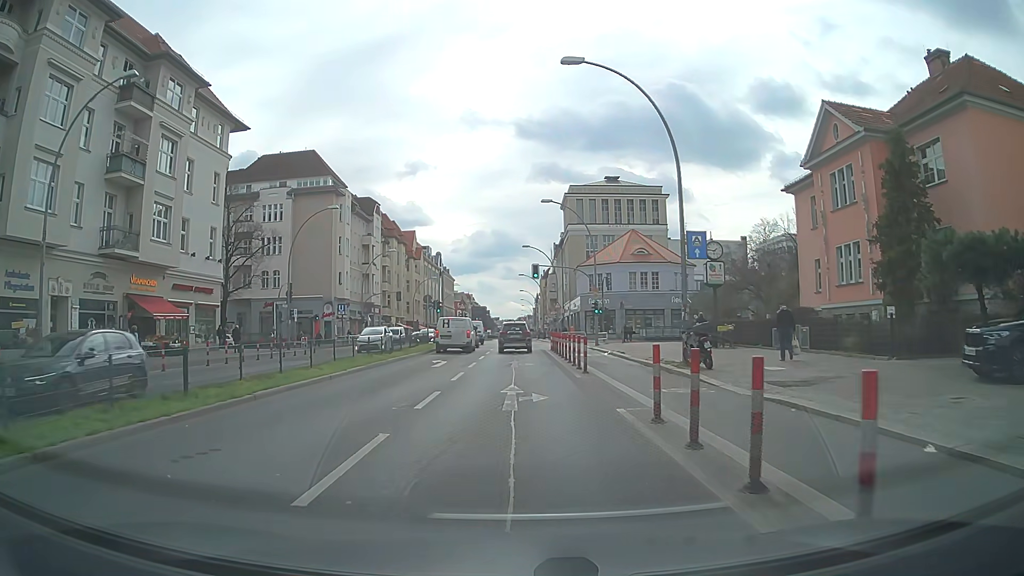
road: primary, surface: asphalt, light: Day
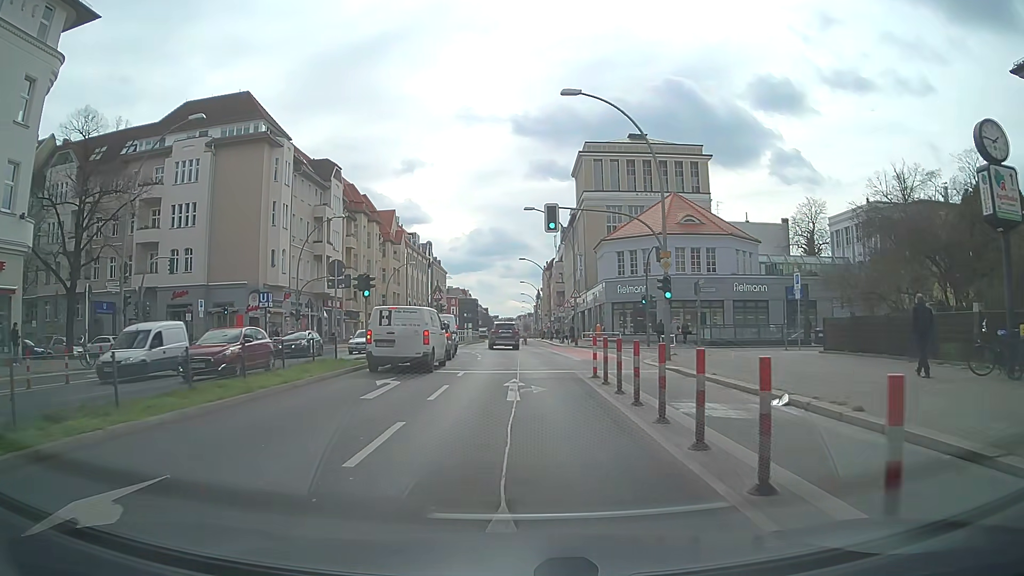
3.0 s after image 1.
(-0.1, +22.6) m; -1°
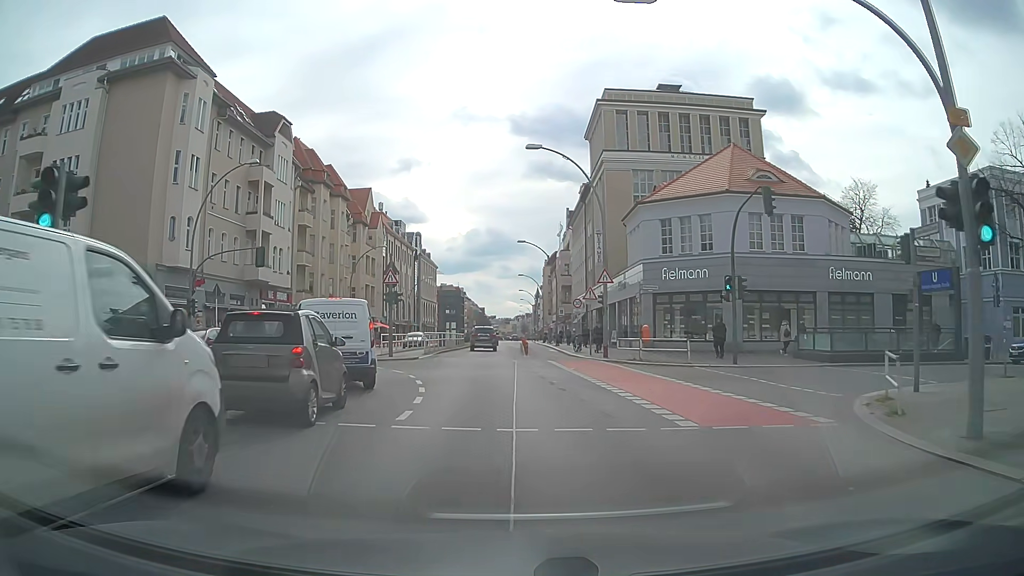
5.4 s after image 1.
(+0.3, +18.1) m; +1°
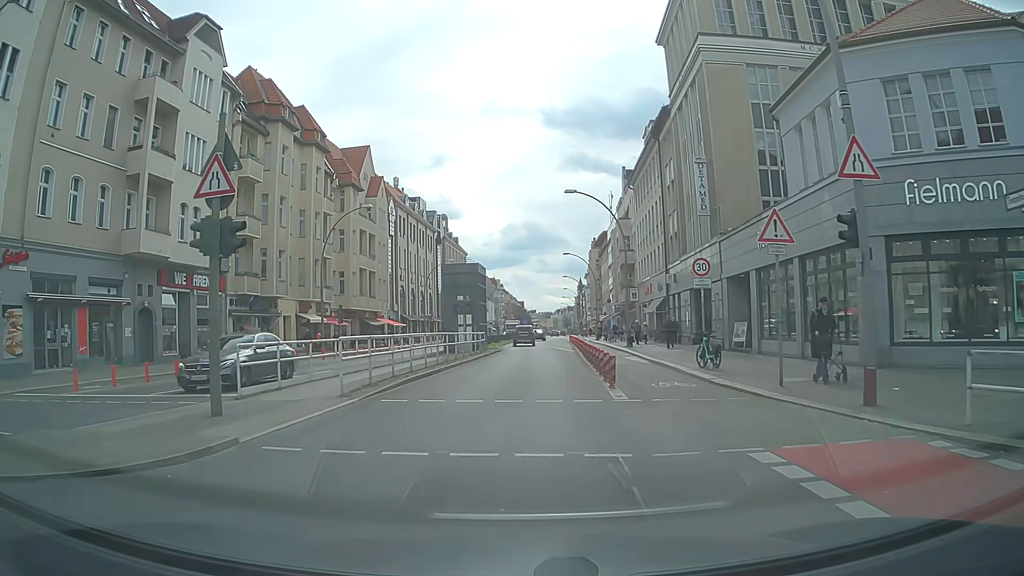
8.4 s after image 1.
(-0.5, +22.5) m; -3°
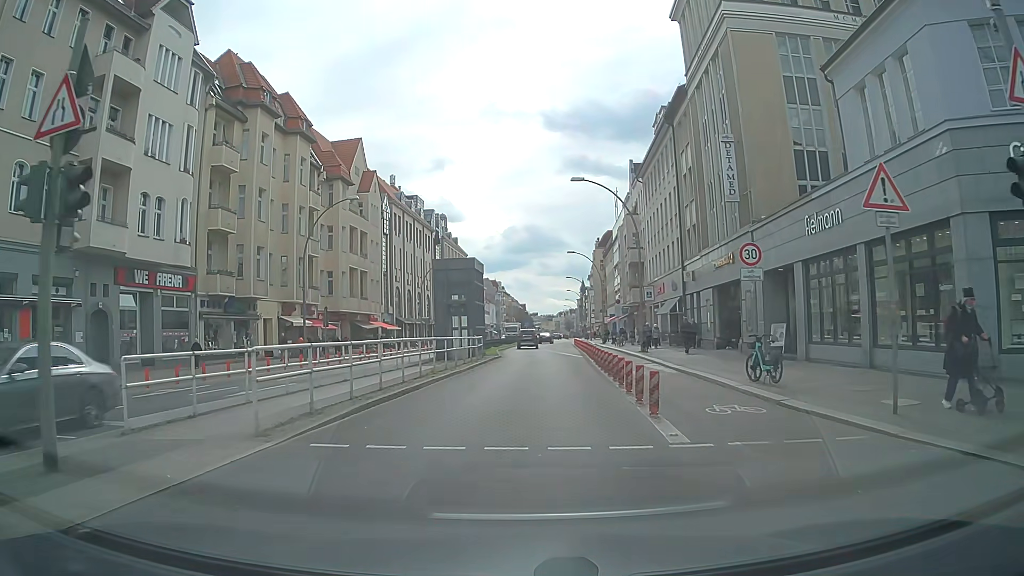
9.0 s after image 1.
(0.0, +4.5) m; 0°
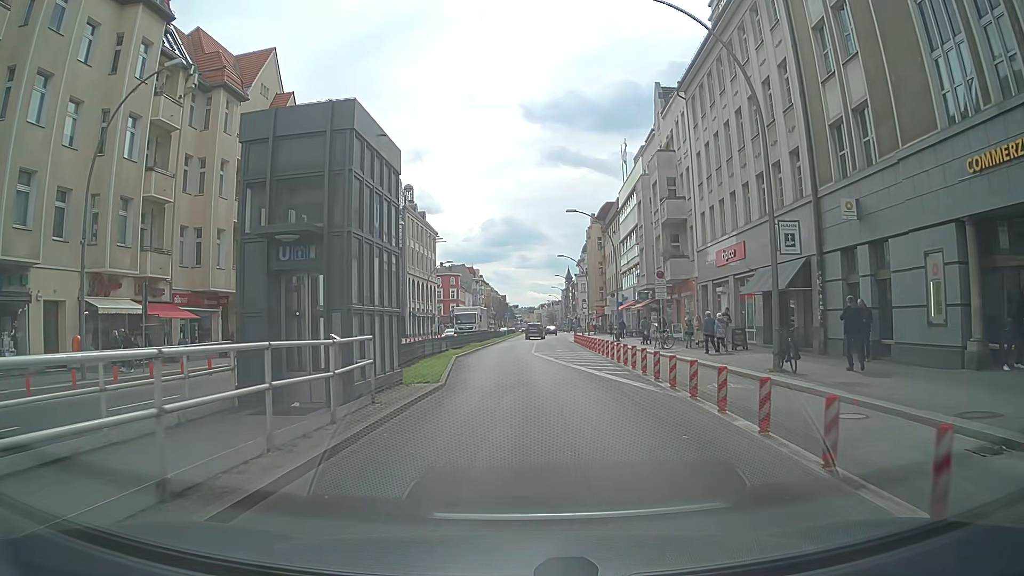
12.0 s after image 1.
(+0.2, +22.7) m; +2°
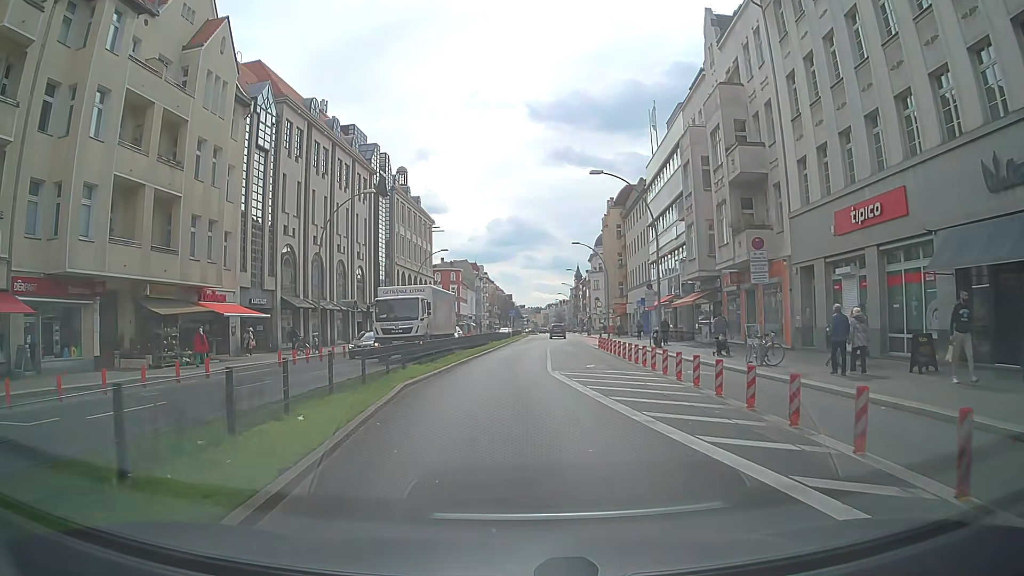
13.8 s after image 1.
(0.0, +13.7) m; +1°
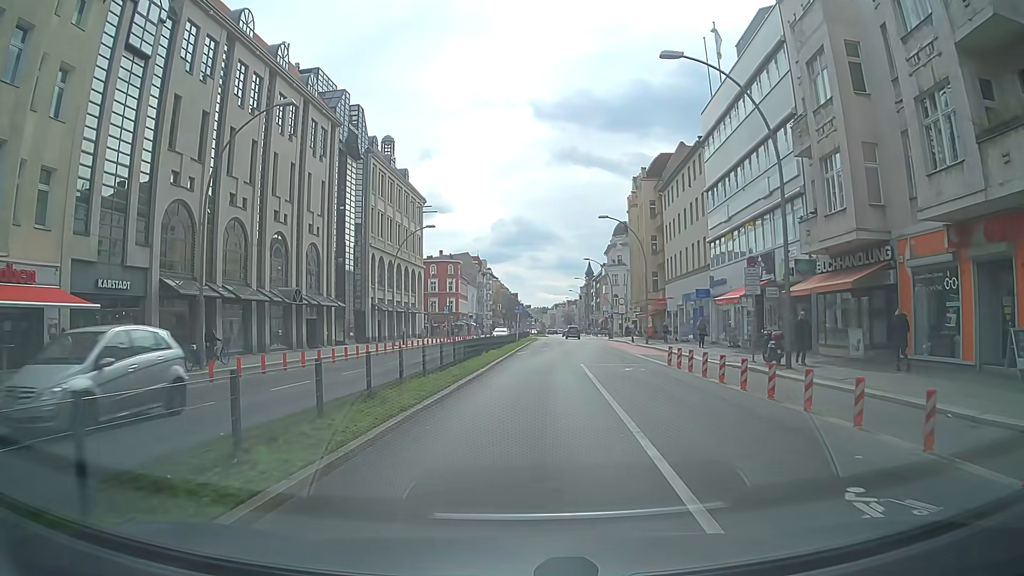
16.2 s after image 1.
(-0.7, +18.0) m; -3°
(0, +10) (+1, +20) (+1, +30) (+2, +40) (+3, +50) (+3, +60) (+4, +70) (+4, +80) (+5, +90) (+5, +100) m
